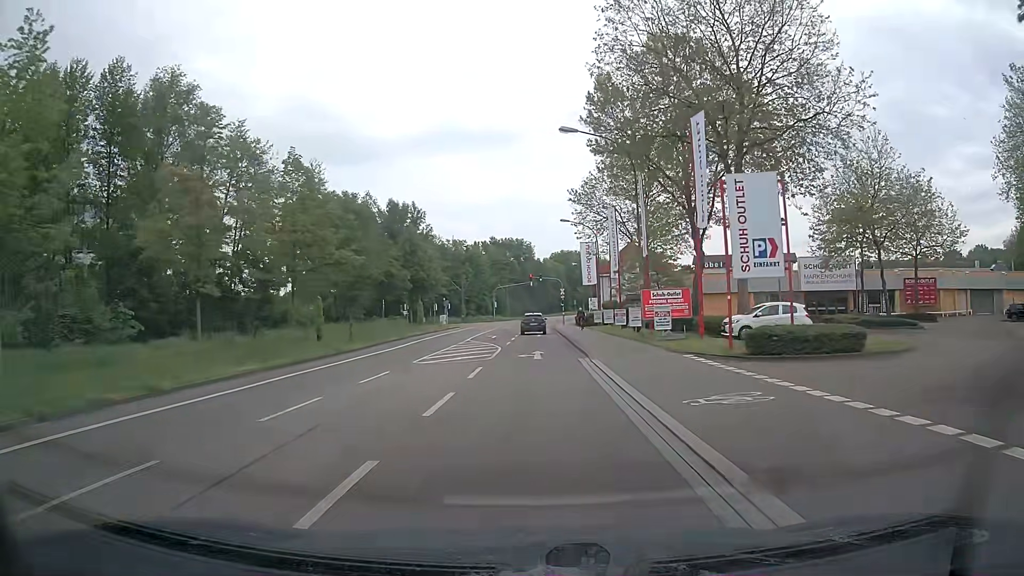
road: tertiary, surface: asphalt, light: Day
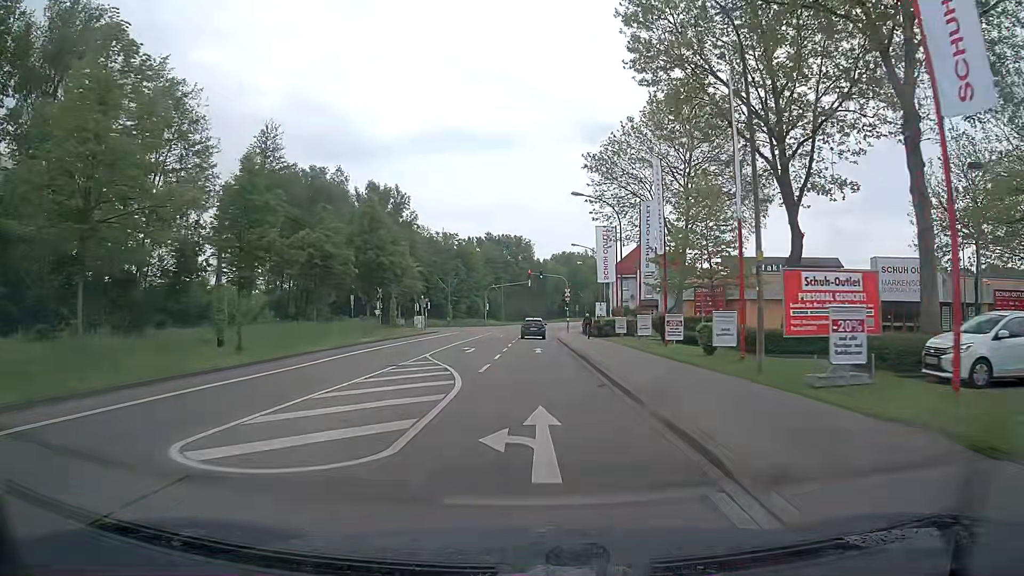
(-0.1, +15.5) m; 0°
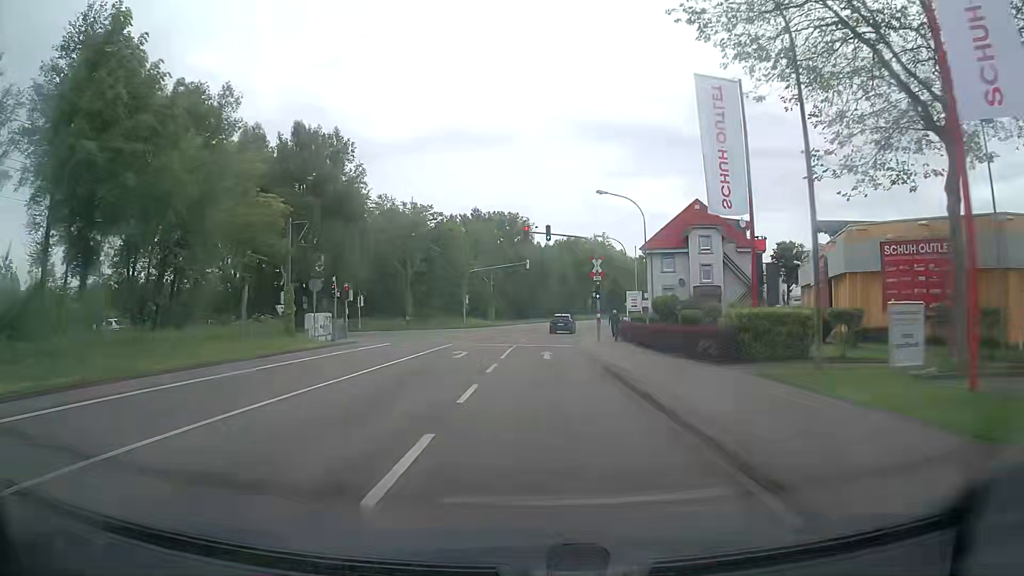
(+0.1, +30.9) m; 0°
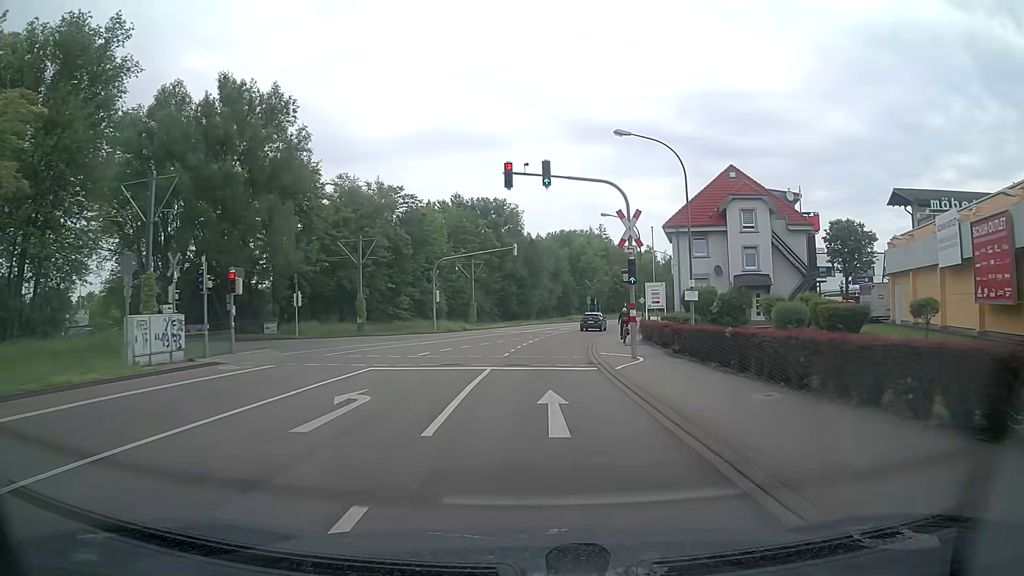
(+0.1, +15.1) m; +1°
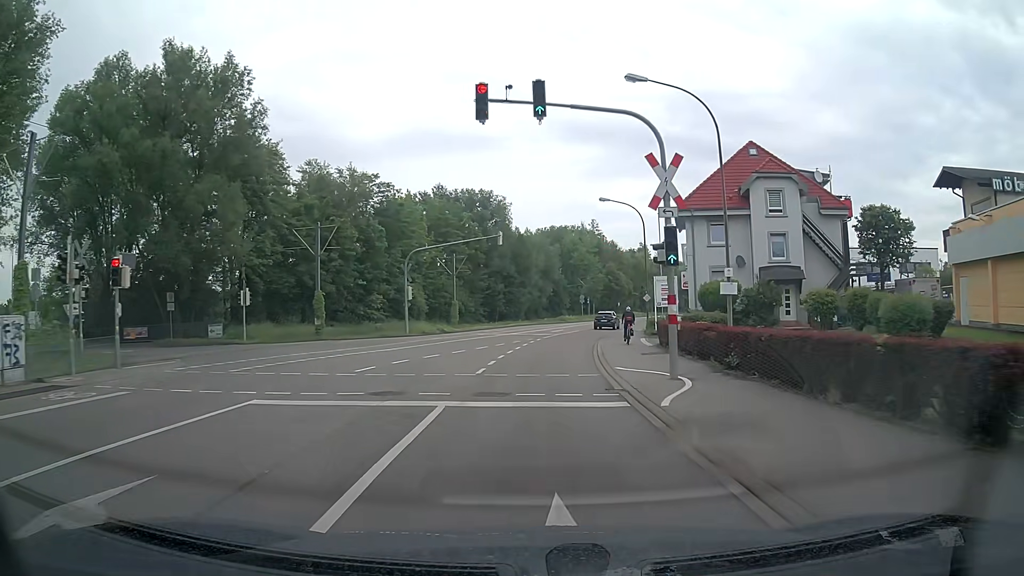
(+0.1, +7.5) m; +2°
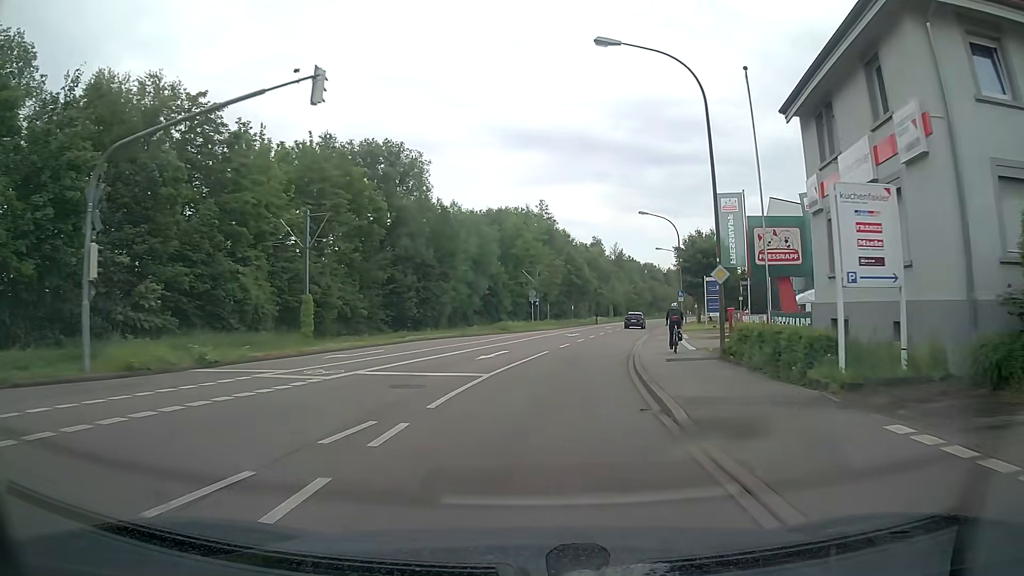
(+0.8, +30.2) m; +4°
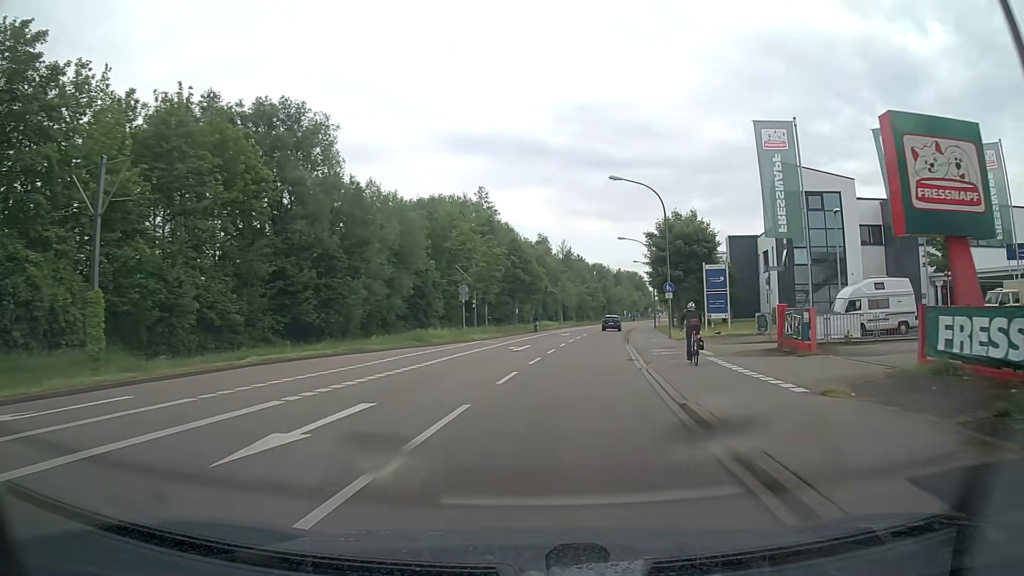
(+0.6, +15.2) m; +5°
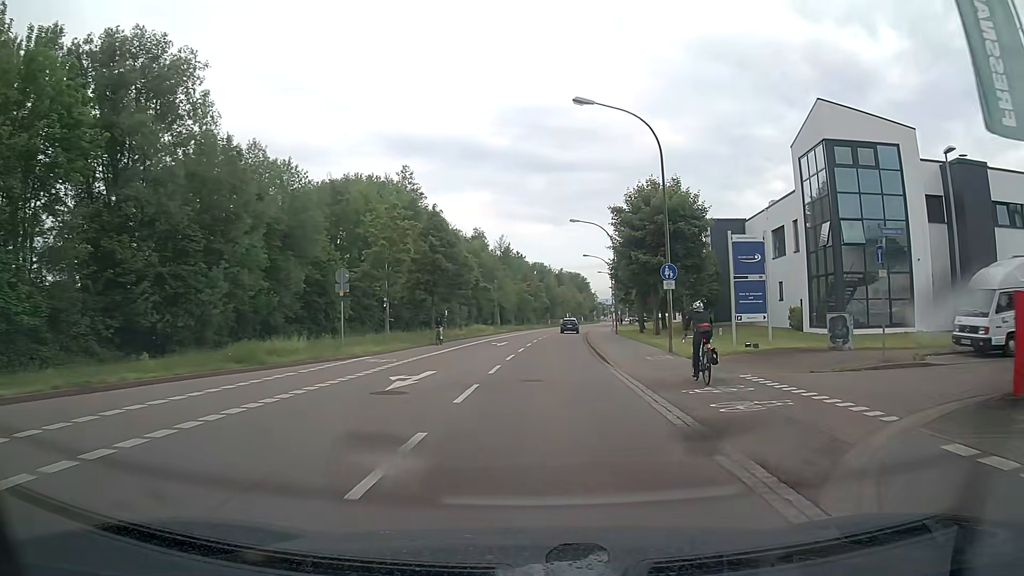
(+0.7, +15.1) m; +5°
(0, +10) (+1, +20) (+1, +30) (+2, +40) (+3, +50) (+4, +60) (+5, +70) (+6, +80) (+7, +90) (+8, +100) m
